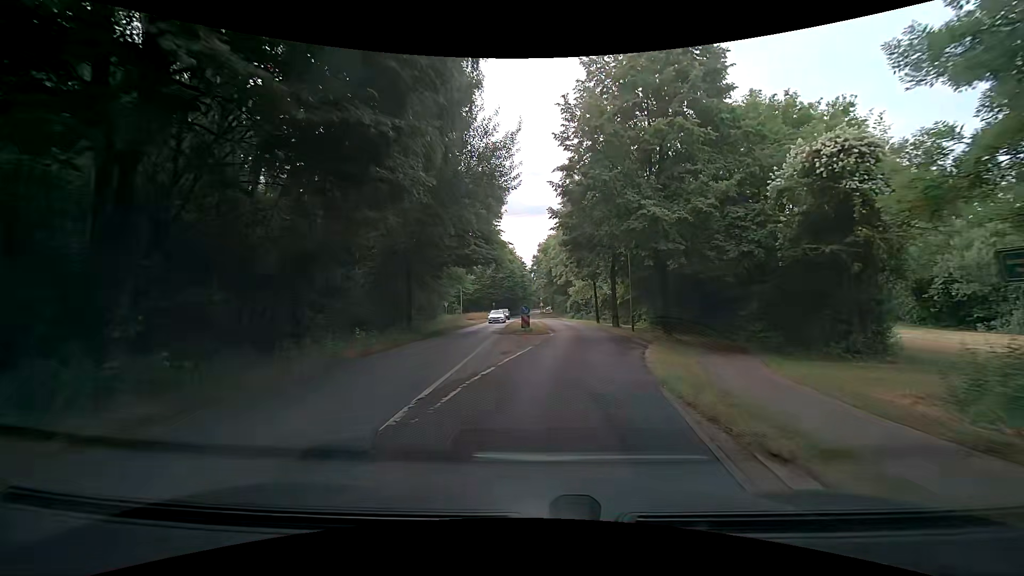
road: secondary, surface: asphalt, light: Day
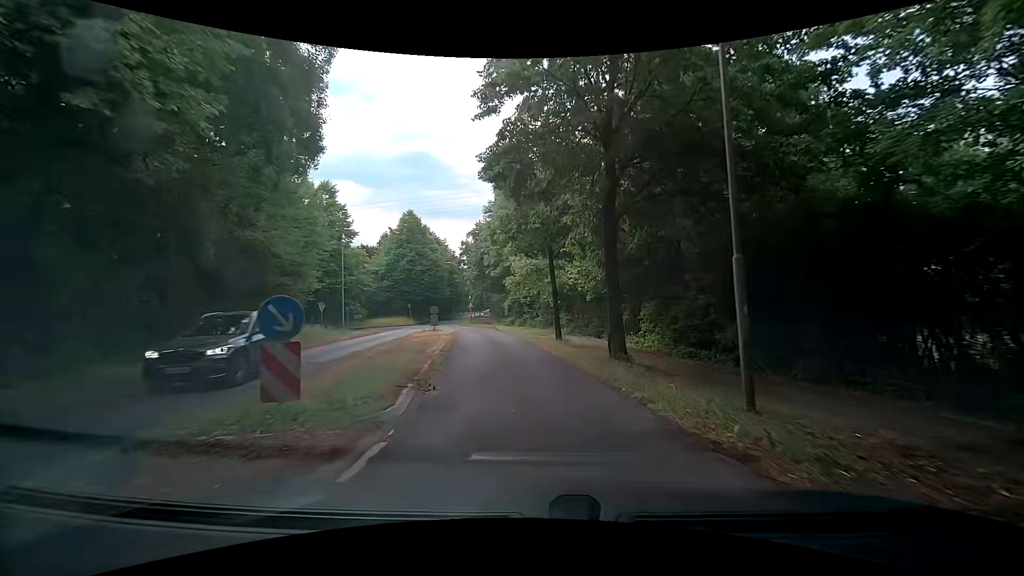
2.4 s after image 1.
(+1.9, +22.3) m; +7°
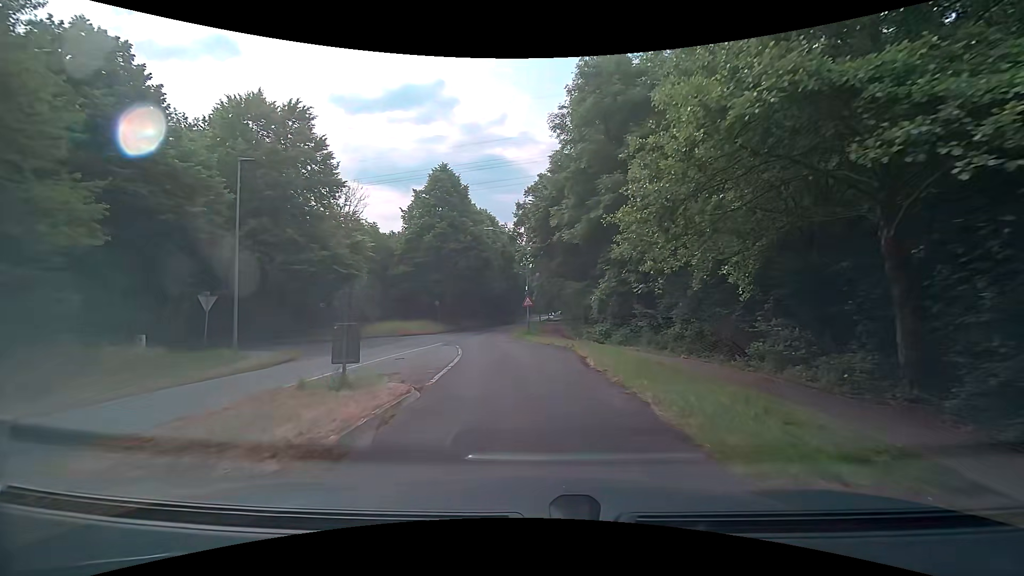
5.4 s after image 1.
(-2.2, +26.4) m; -8°
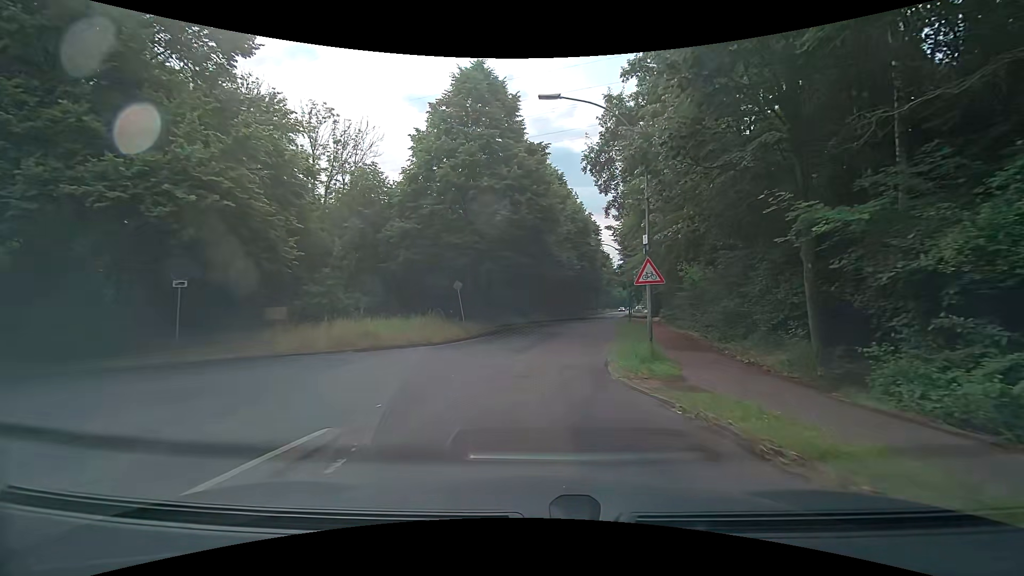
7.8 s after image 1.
(-1.6, +21.3) m; -8°
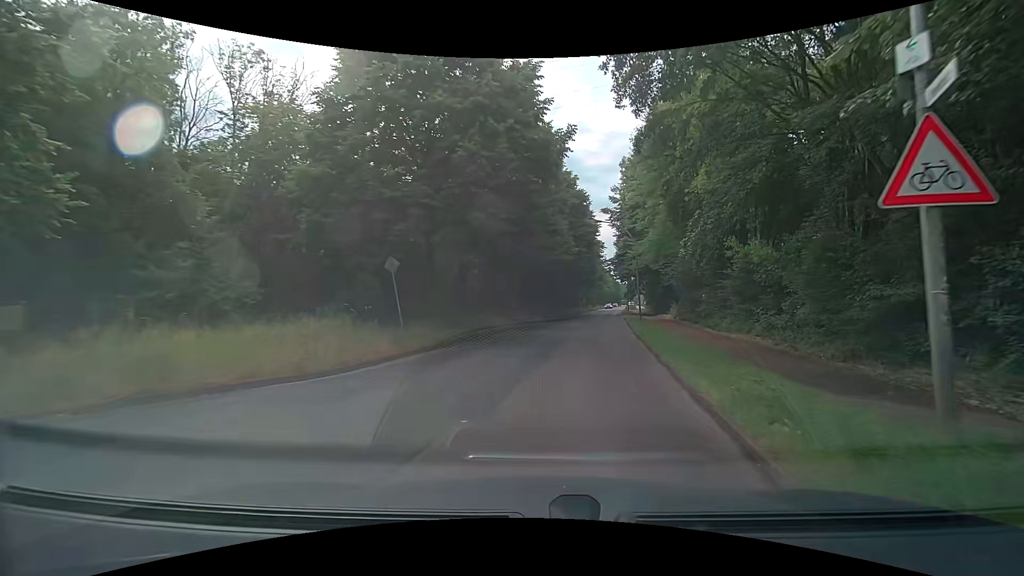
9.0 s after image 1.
(0.0, +10.2) m; +2°
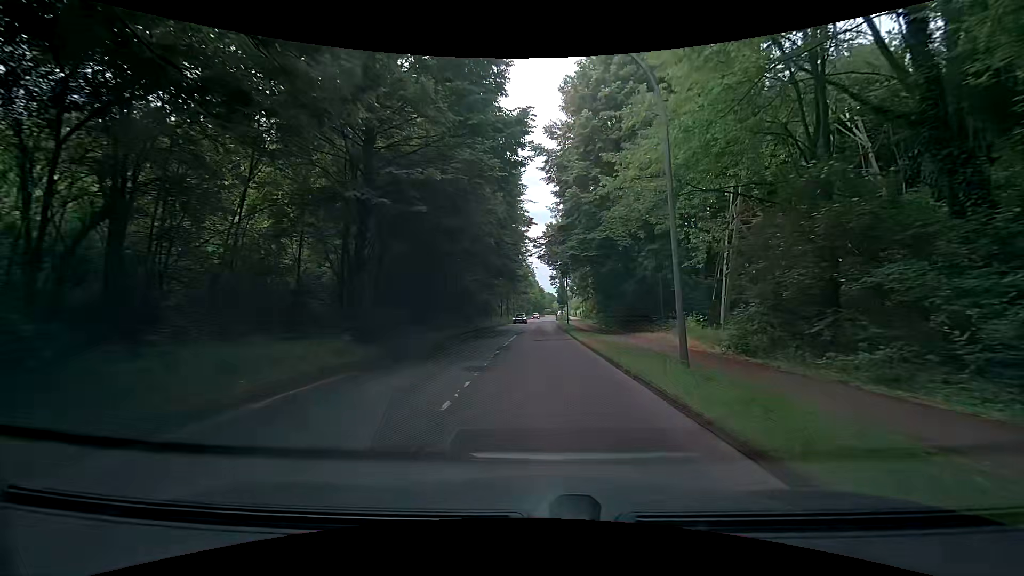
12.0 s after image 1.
(+2.5, +27.3) m; +9°
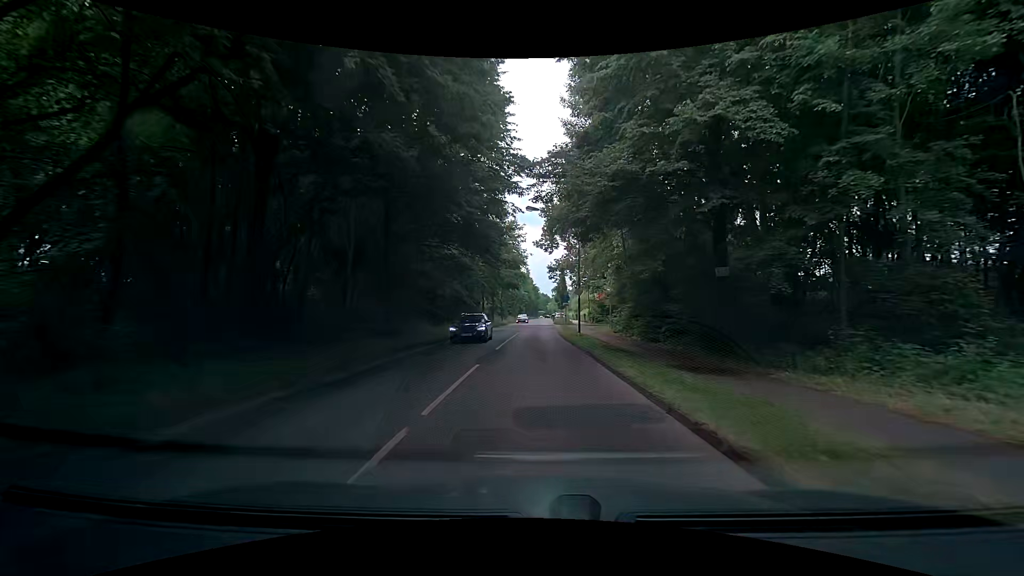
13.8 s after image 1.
(-0.1, +18.6) m; +1°
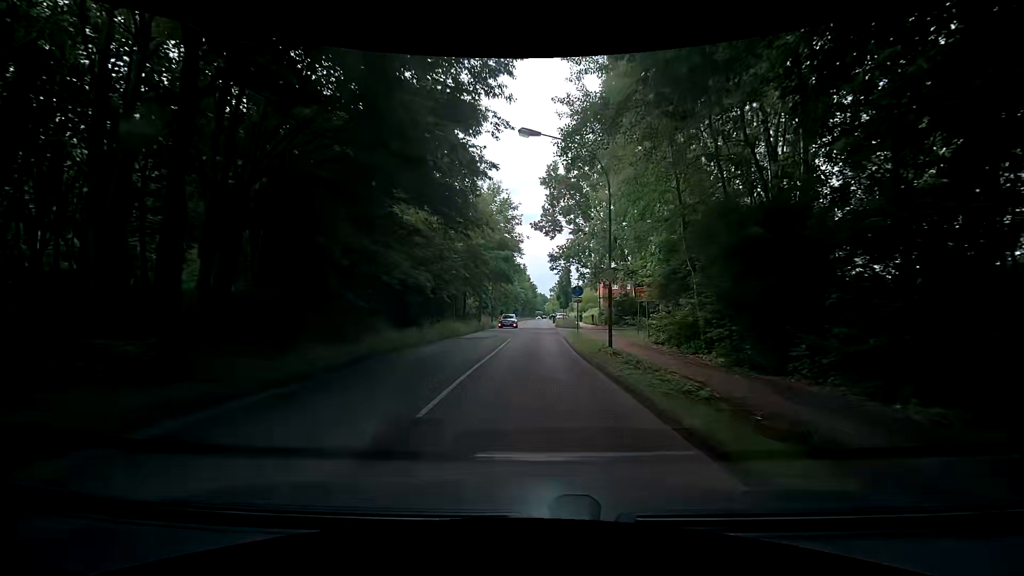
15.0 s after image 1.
(-0.3, +13.1) m; 0°
(0, +10) (0, +20) (0, +30) (0, +40) (0, +50) (0, +60) (0, +70) (0, +80) (0, +90) (+1, +100) m
